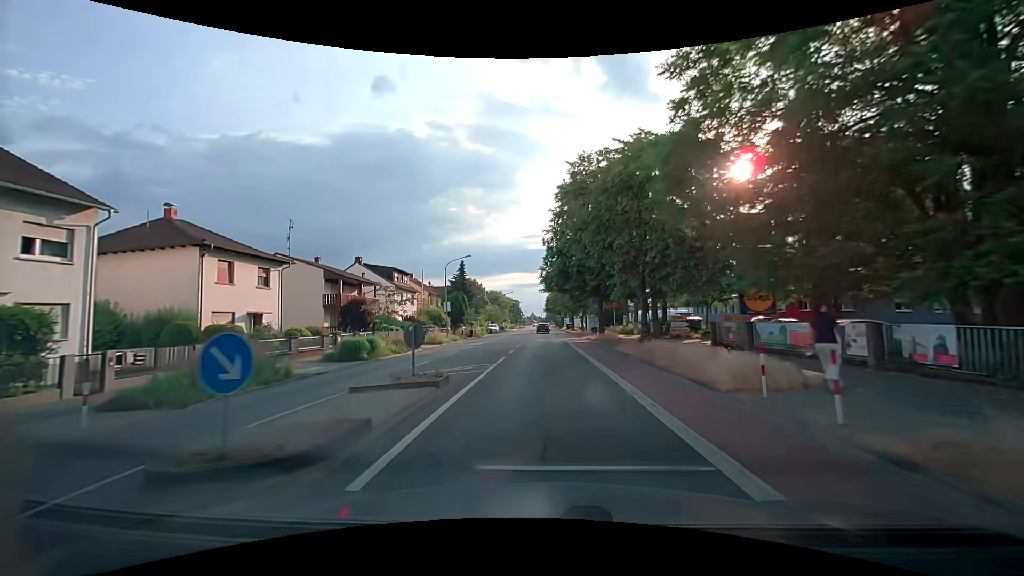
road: tertiary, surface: asphalt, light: Day
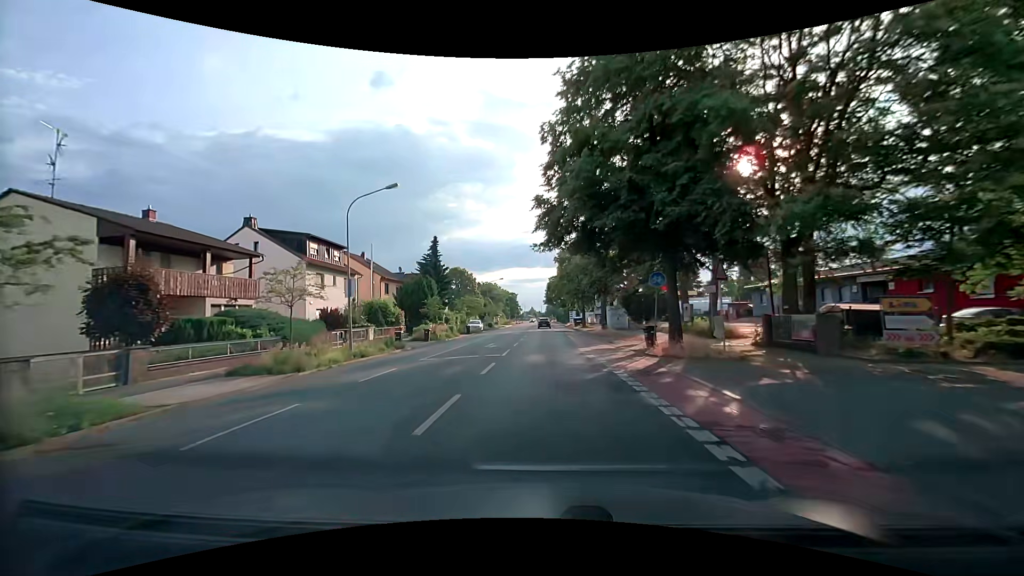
(+0.2, +22.7) m; +1°
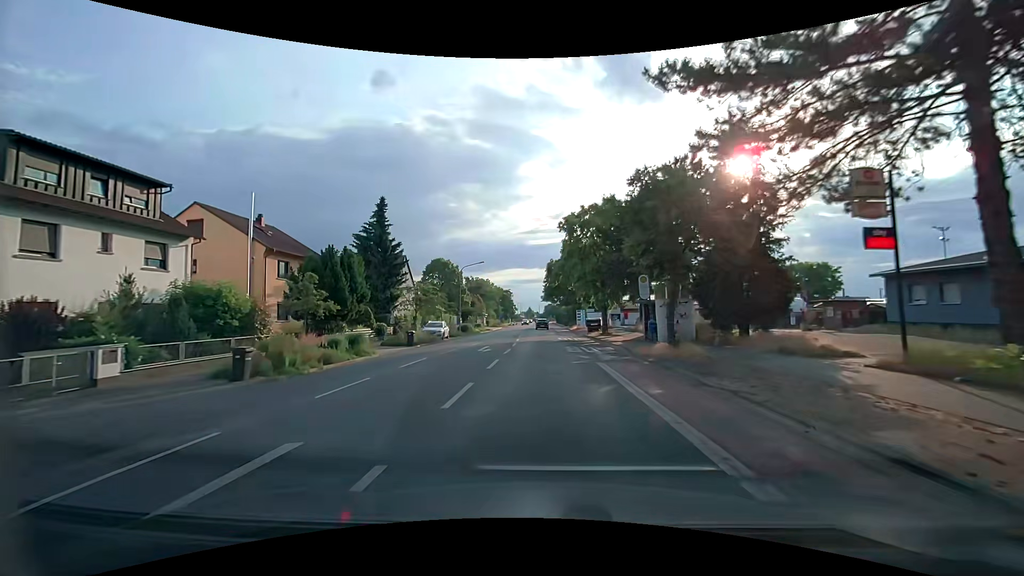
(-0.1, +22.5) m; 0°
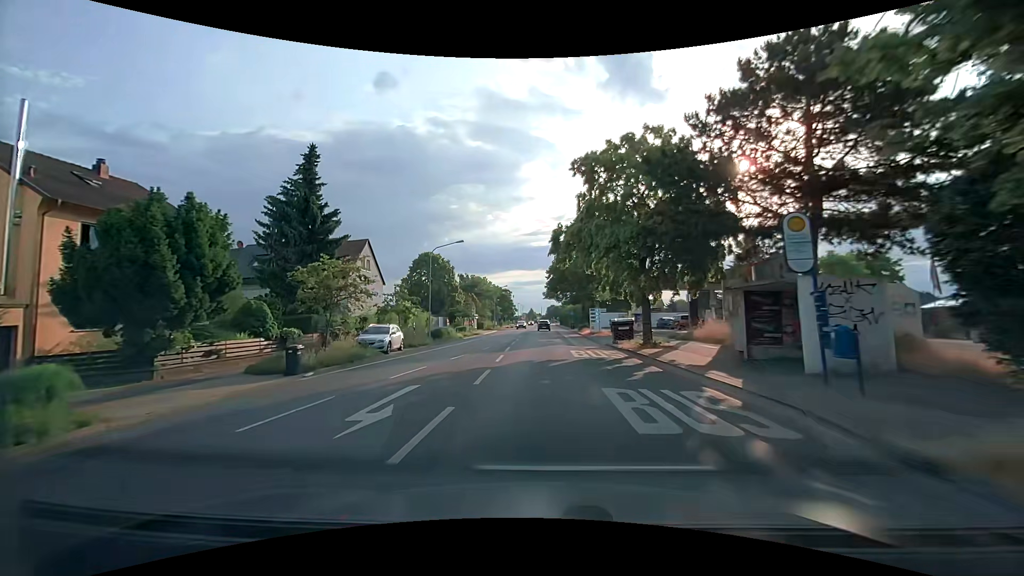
(0.0, +14.9) m; 0°
(0, +10) (0, +20) (0, +30) (0, +40) (0, +50) (0, +60) (0, +70) (0, +80) (0, +90) (0, +100) m
